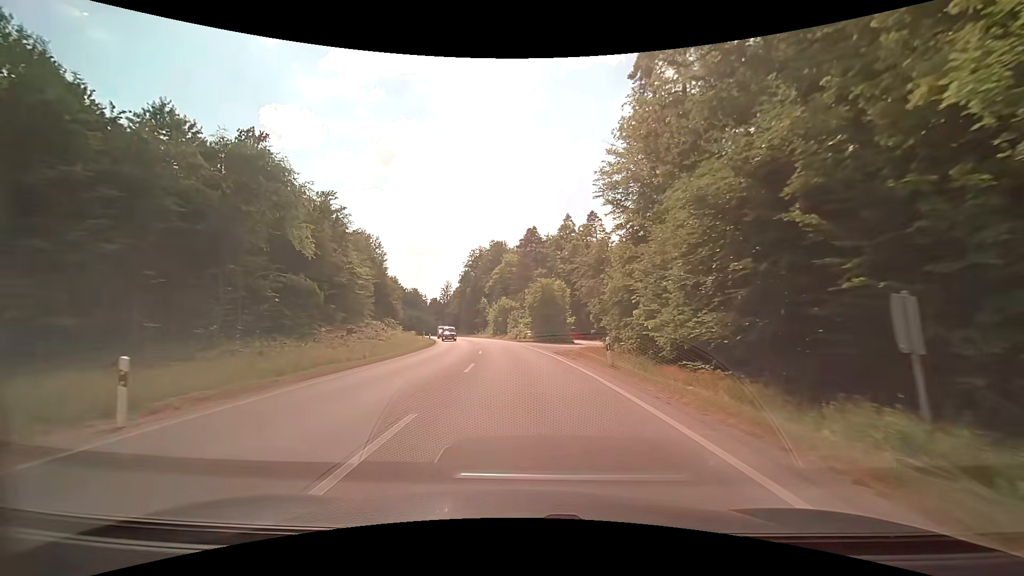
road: secondary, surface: asphalt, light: Day
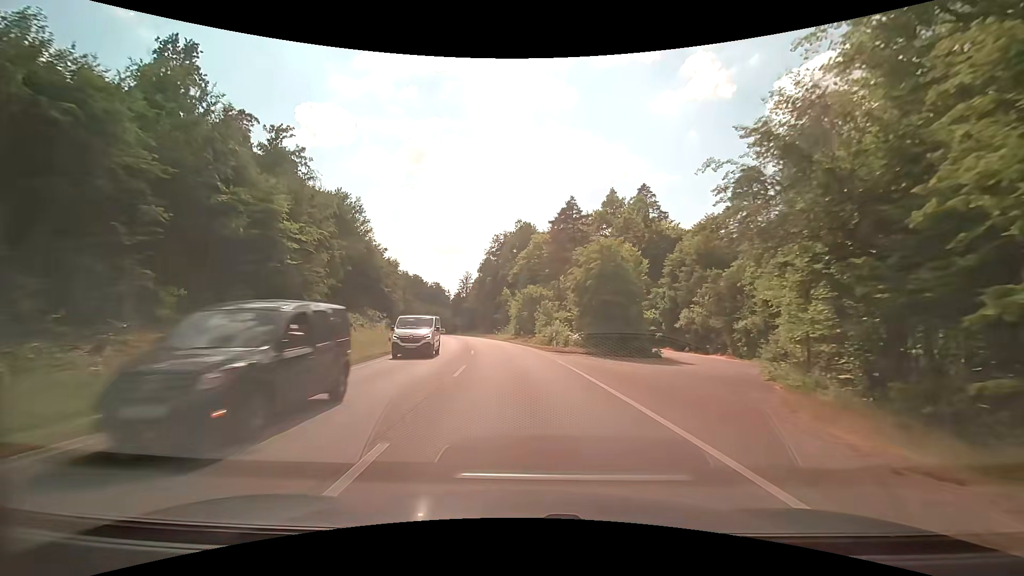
(-0.7, +26.1) m; -2°
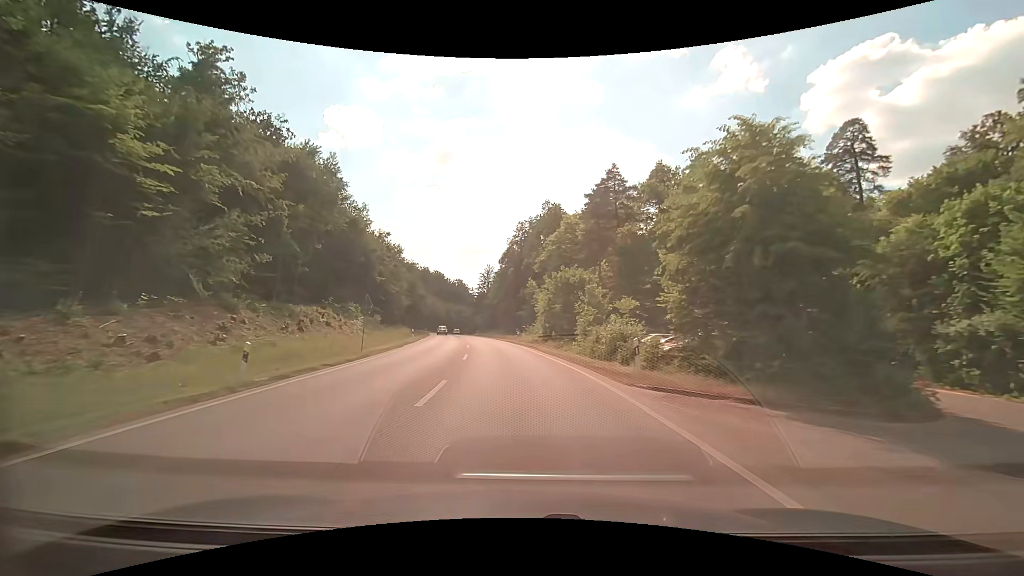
(-0.6, +17.7) m; -3°
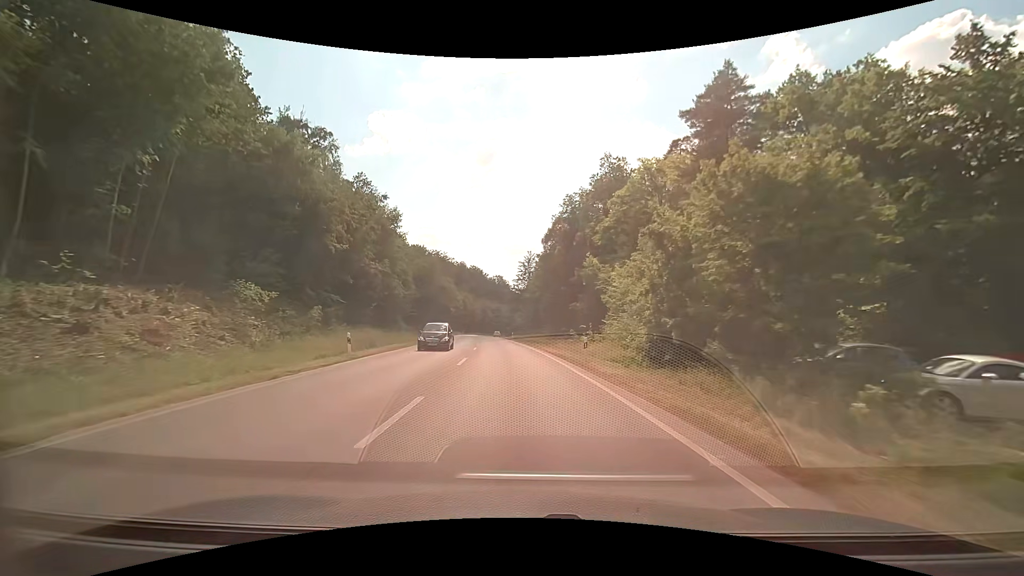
(-1.4, +27.1) m; -6°
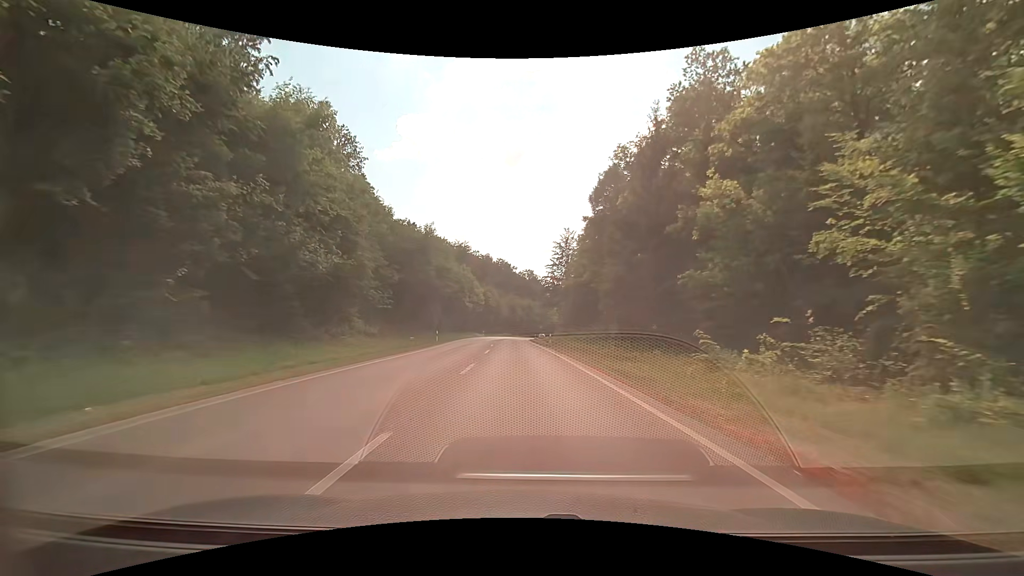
(-1.0, +27.5) m; -3°
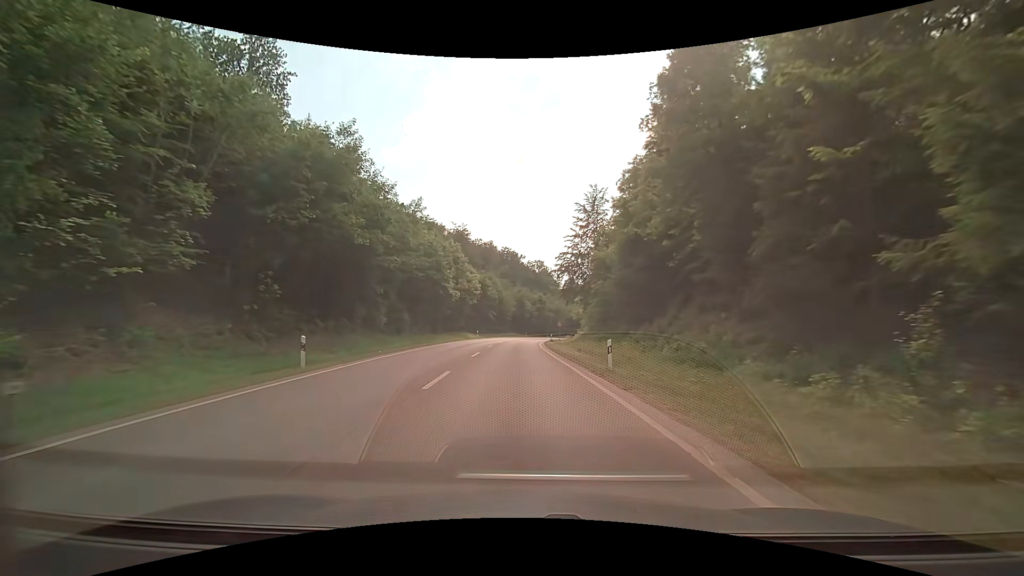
(-0.2, +27.7) m; -1°
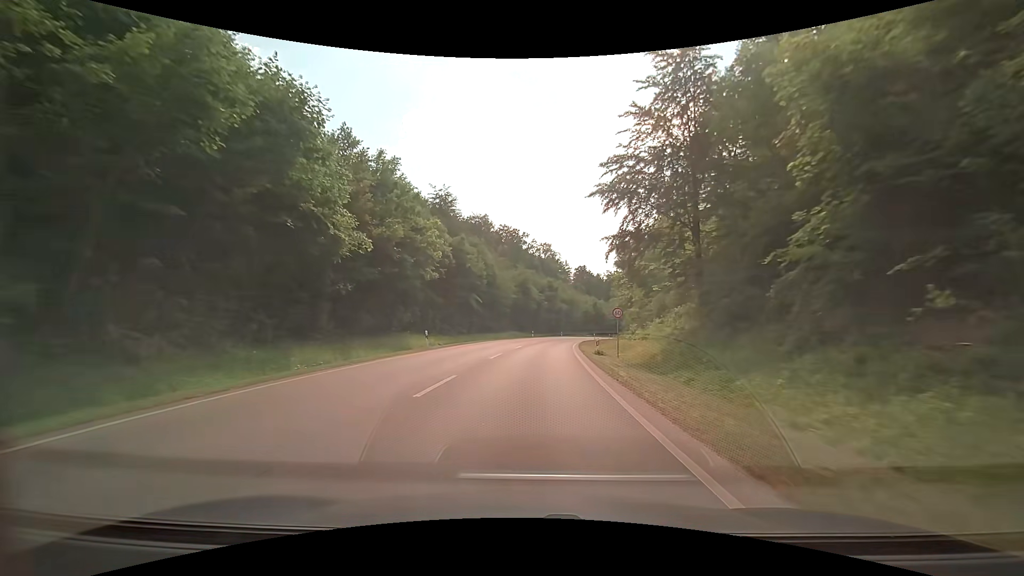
(-0.4, +37.4) m; 0°
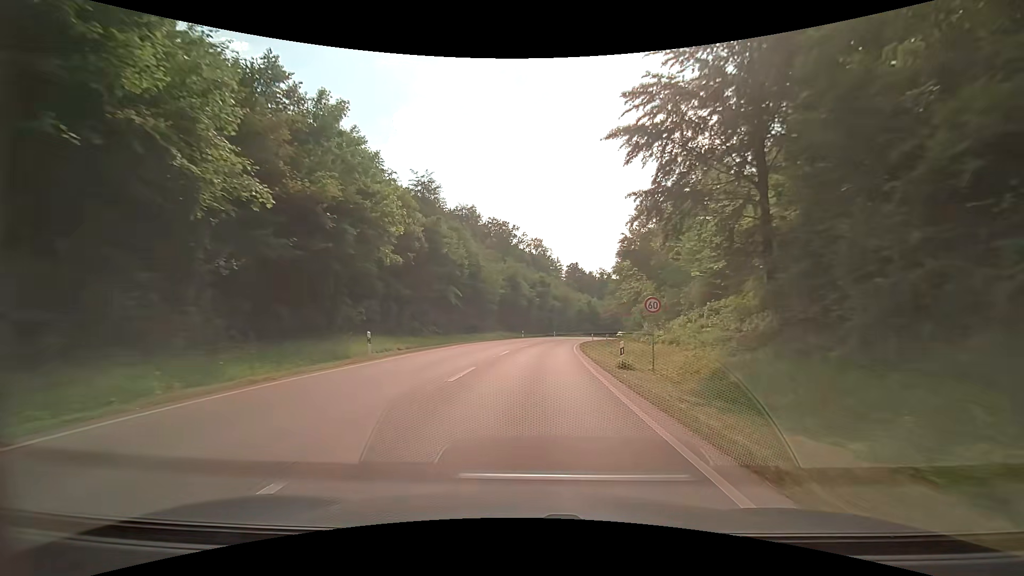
(0.0, +9.2) m; +1°
(0, +10) (+1, +20) (+1, +30) (+2, +40) (+3, +50) (+5, +60) (+6, +70) (+8, +79) (+11, +89) (+13, +99) m
